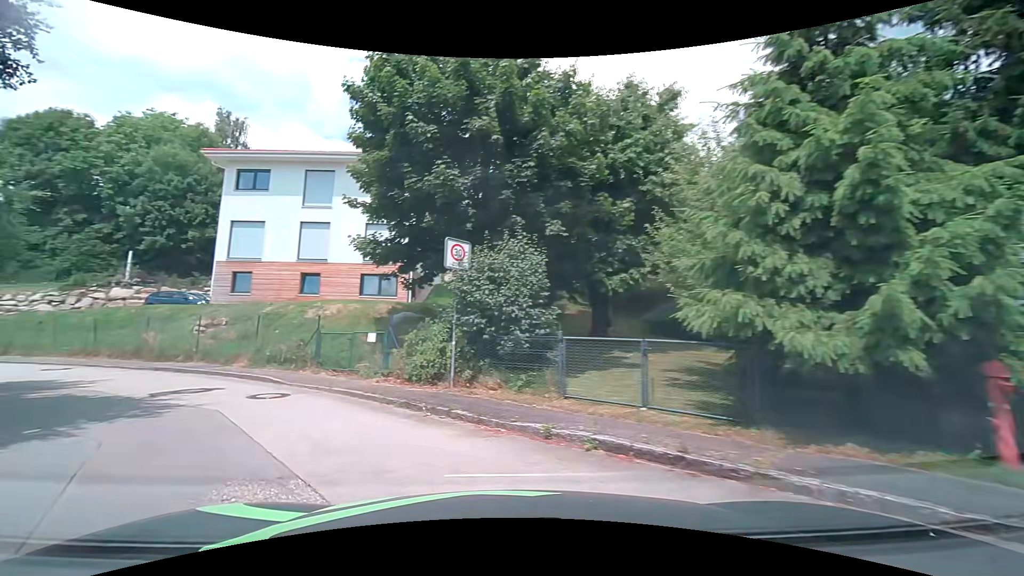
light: Day
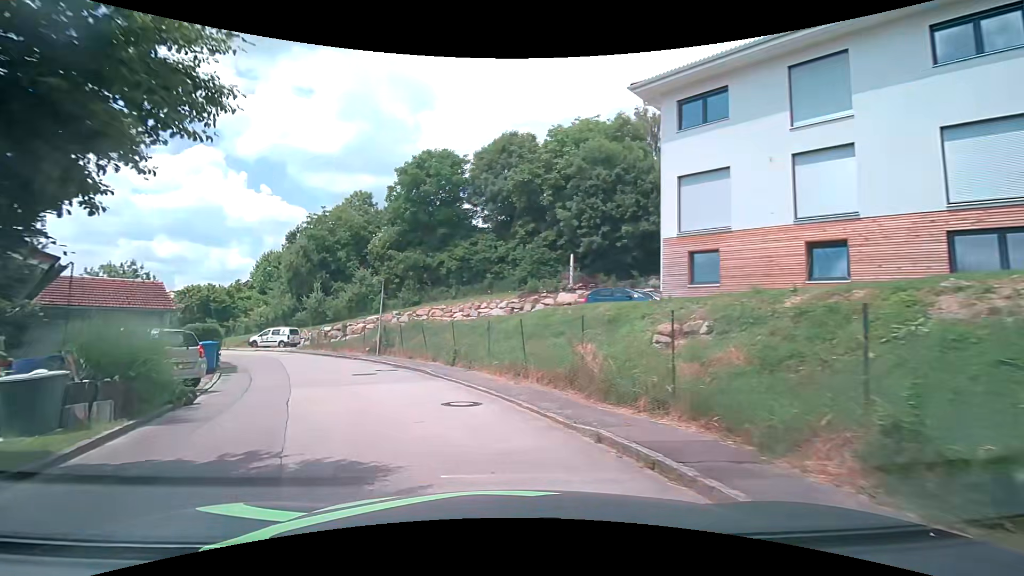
(-5.8, +11.1) m; -47°
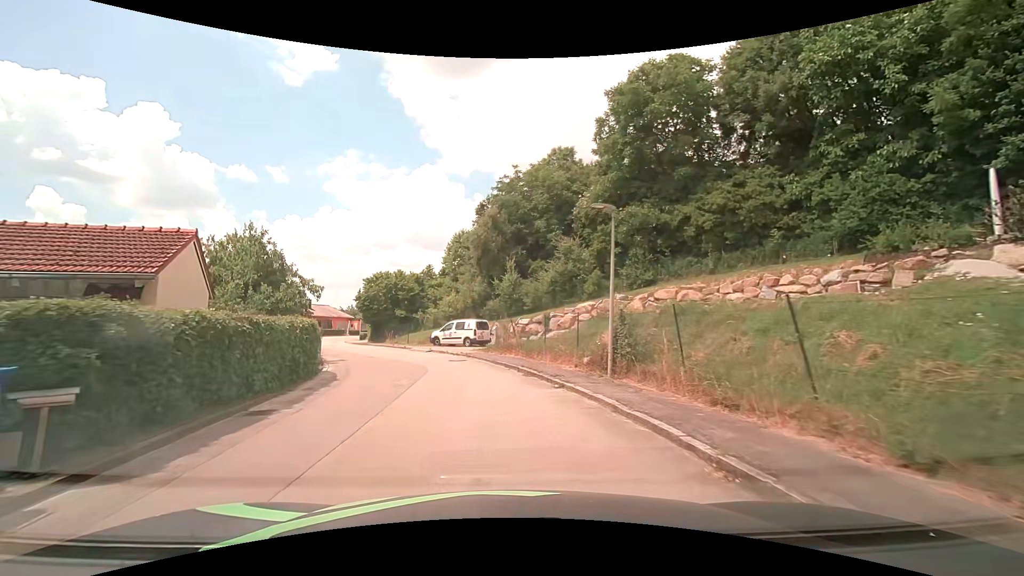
(-3.6, +15.3) m; -23°
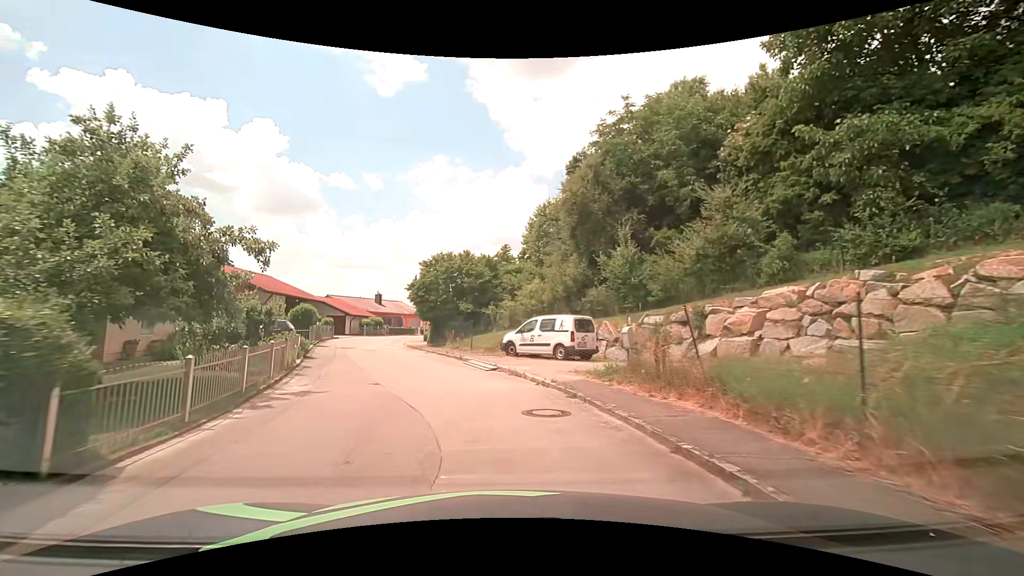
(-1.0, +12.6) m; -10°
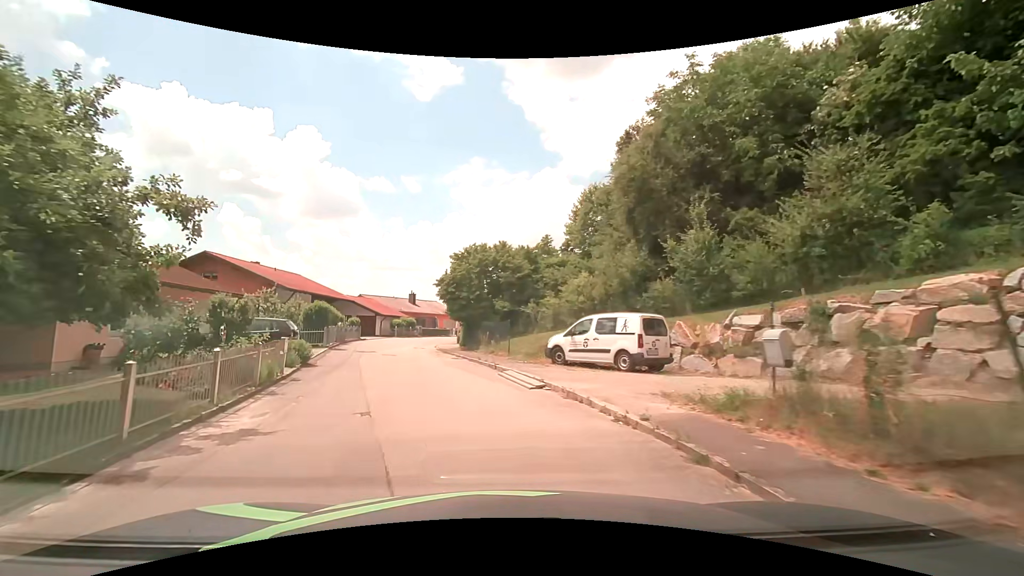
(-0.1, +4.3) m; -4°
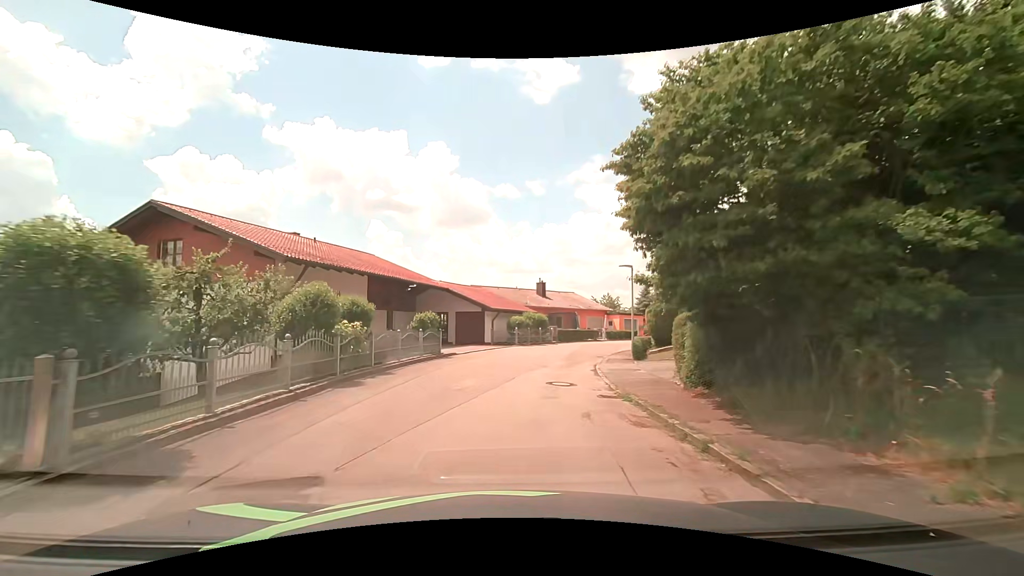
(-3.6, +21.7) m; -14°
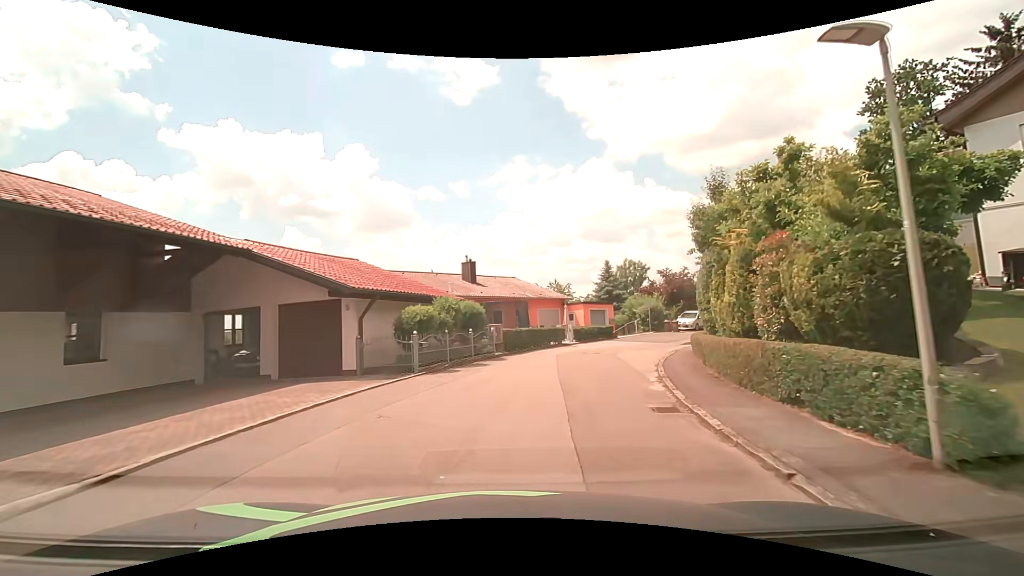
(+0.4, +17.9) m; +6°
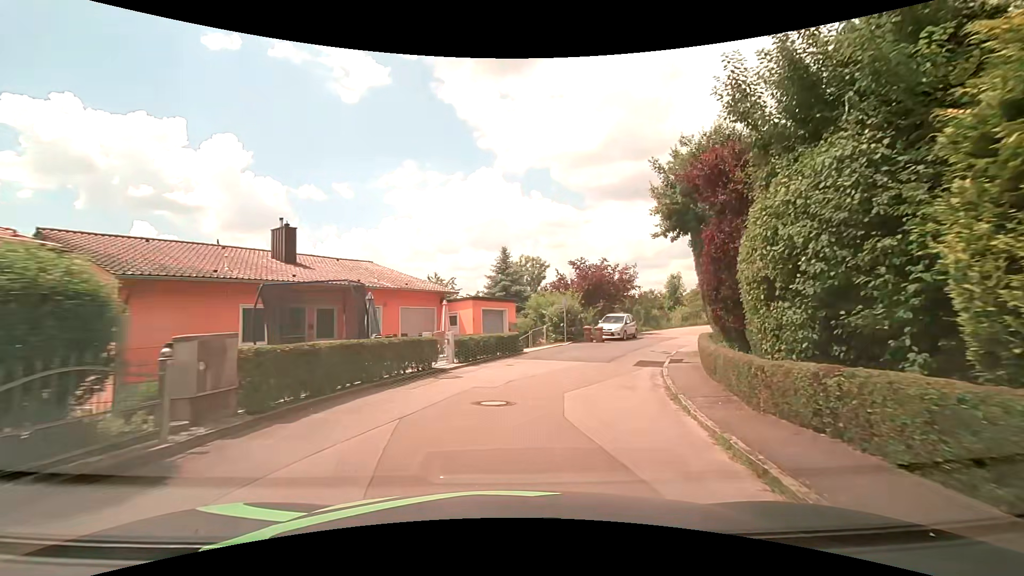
(+1.5, +13.3) m; +13°
(+1, +10) (+4, +20) (+8, +29) (+13, +37) (+19, +45) (+26, +53) (+33, +59) (+41, +65) (+50, +70) (+59, +75) m
